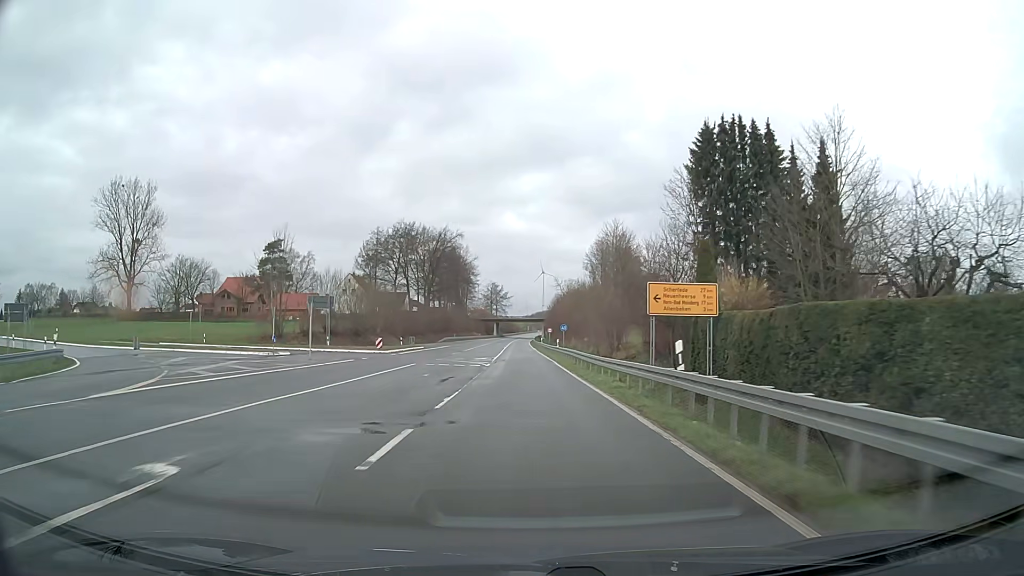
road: primary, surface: asphalt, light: Day
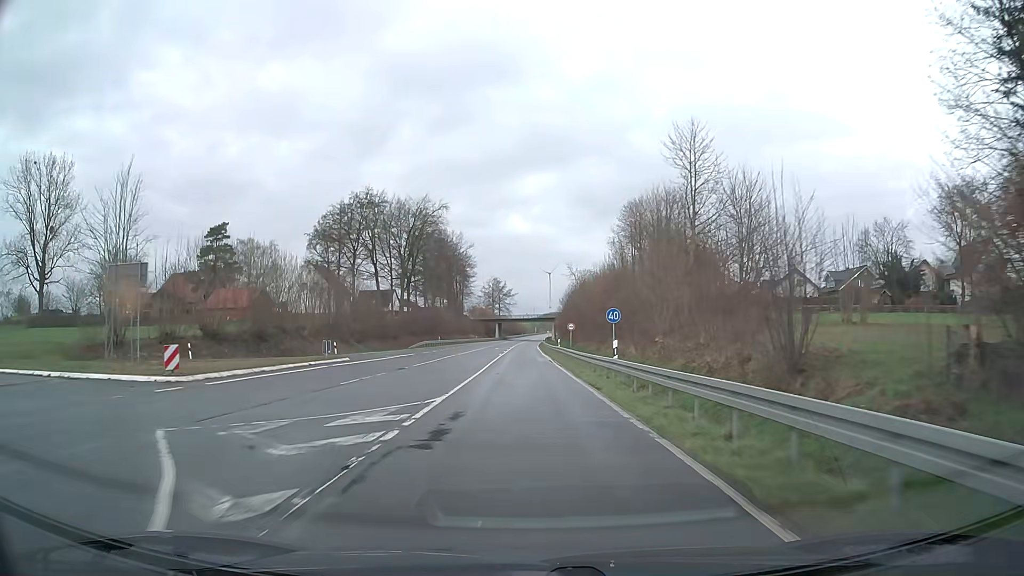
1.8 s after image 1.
(-0.1, +32.4) m; -1°
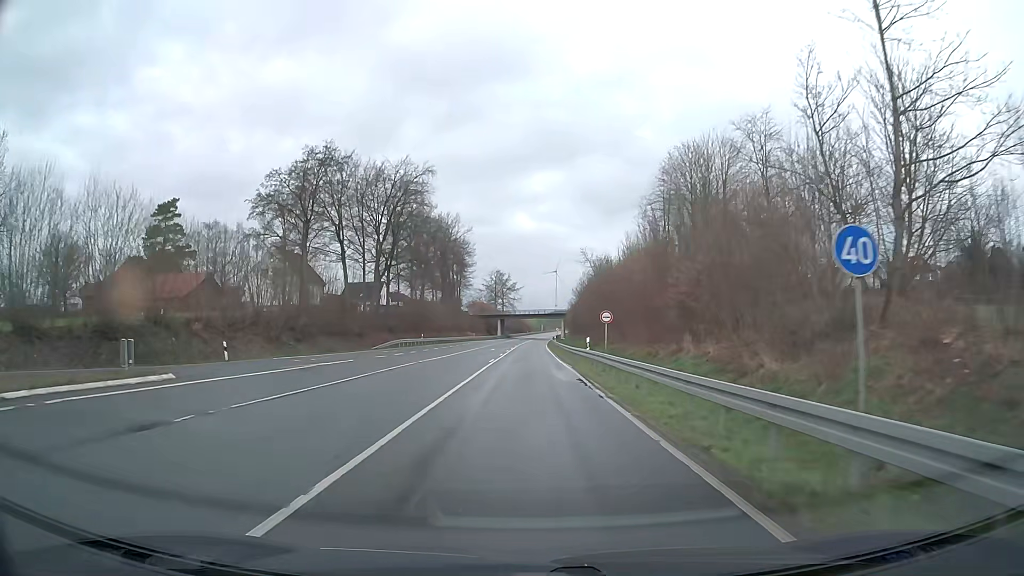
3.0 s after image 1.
(-0.1, +21.5) m; 0°
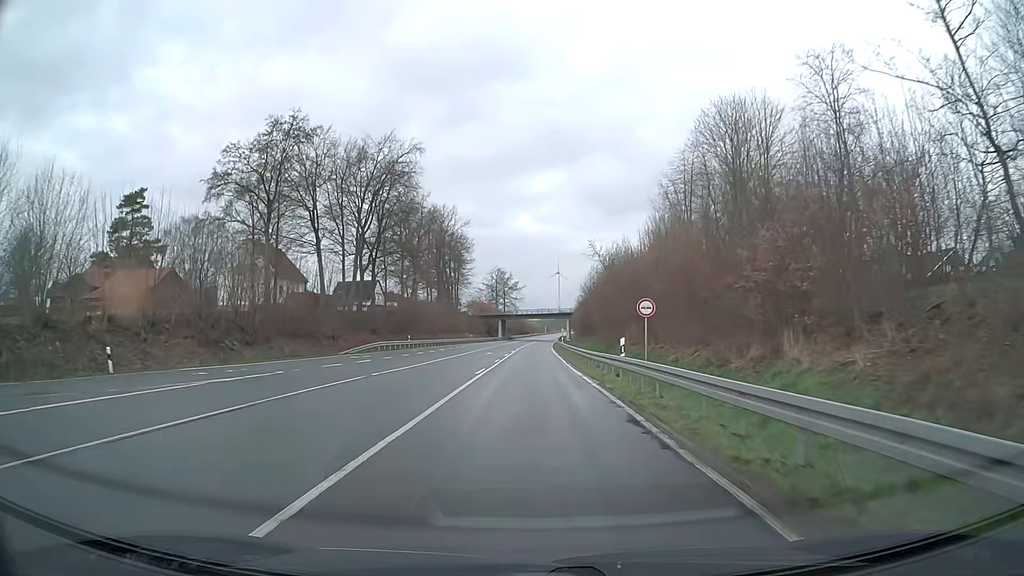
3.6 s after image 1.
(0.0, +10.7) m; 0°
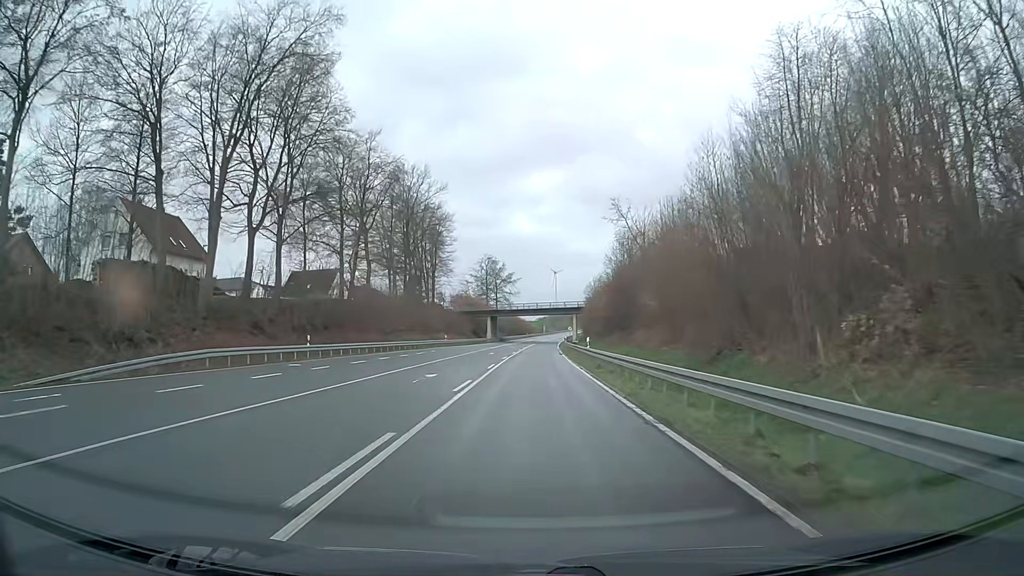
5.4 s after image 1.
(+0.1, +32.2) m; 0°
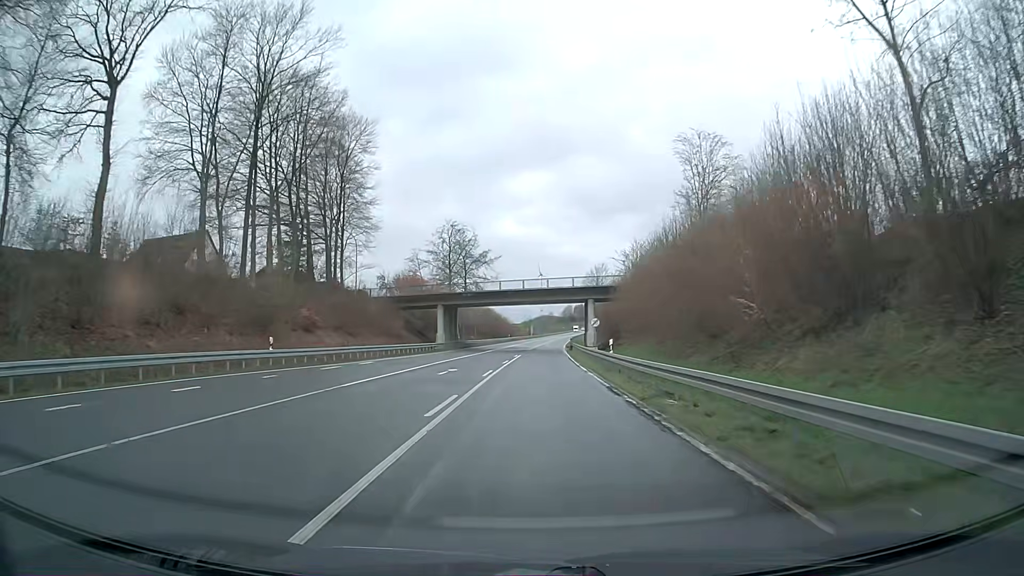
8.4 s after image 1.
(+0.5, +53.6) m; +1°
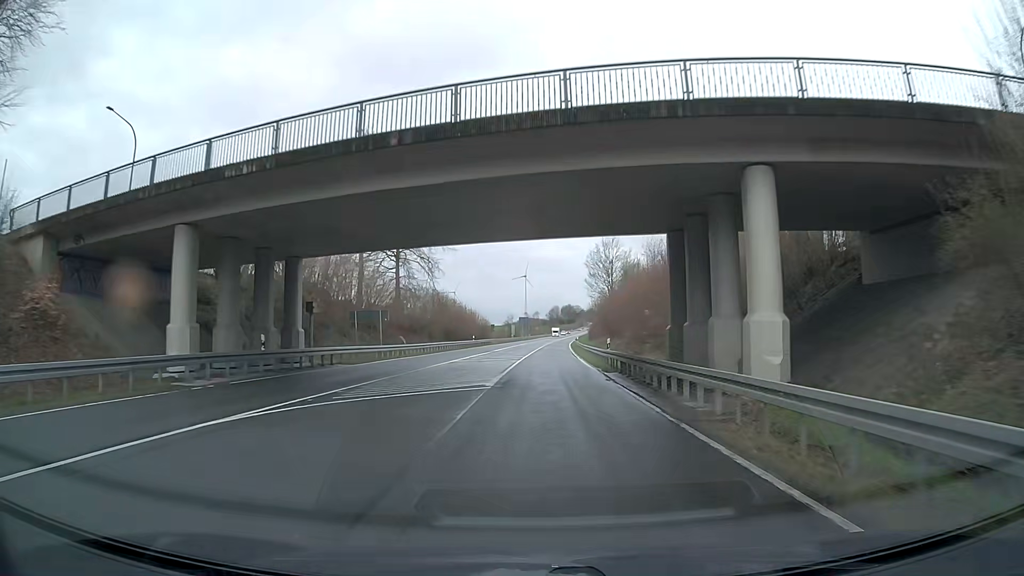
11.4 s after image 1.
(+0.8, +53.6) m; +1°
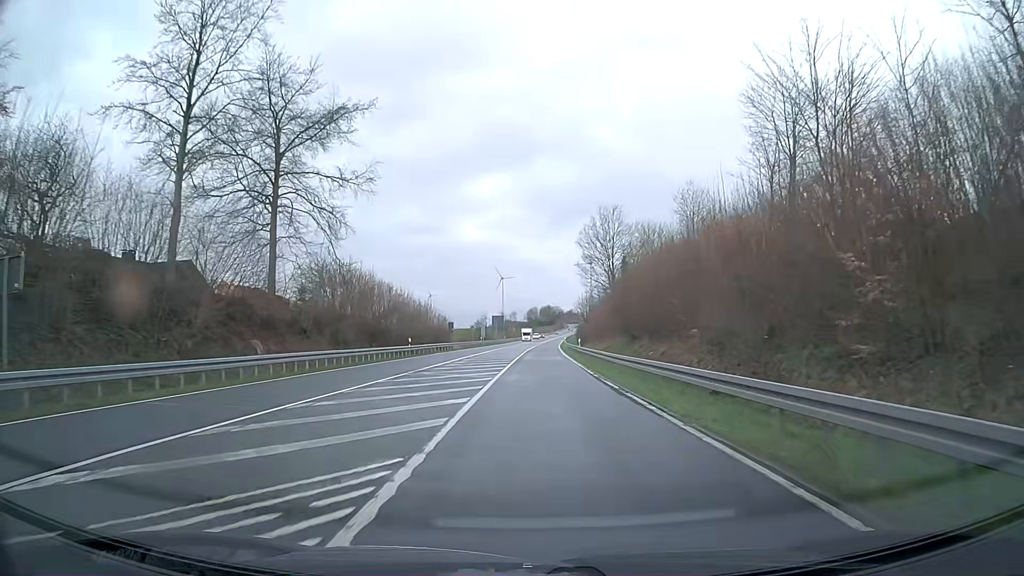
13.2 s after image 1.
(-0.1, +32.1) m; 0°
(0, +10) (+1, +20) (+1, +30) (+2, +40) (+2, +50) (+3, +60) (+3, +70) (+4, +80) (+5, +90) (+5, +100) m
